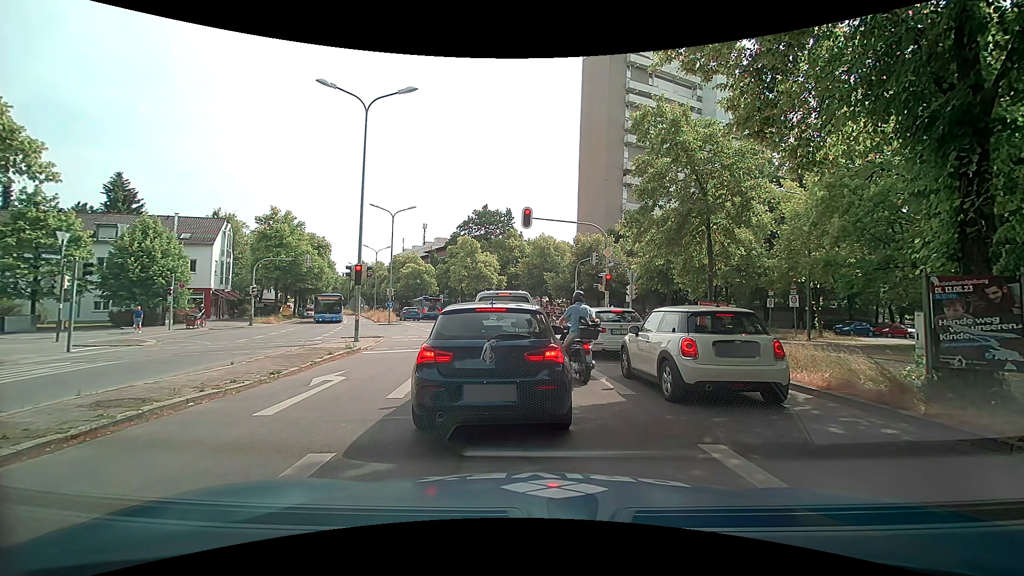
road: secondary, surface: asphalt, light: Day
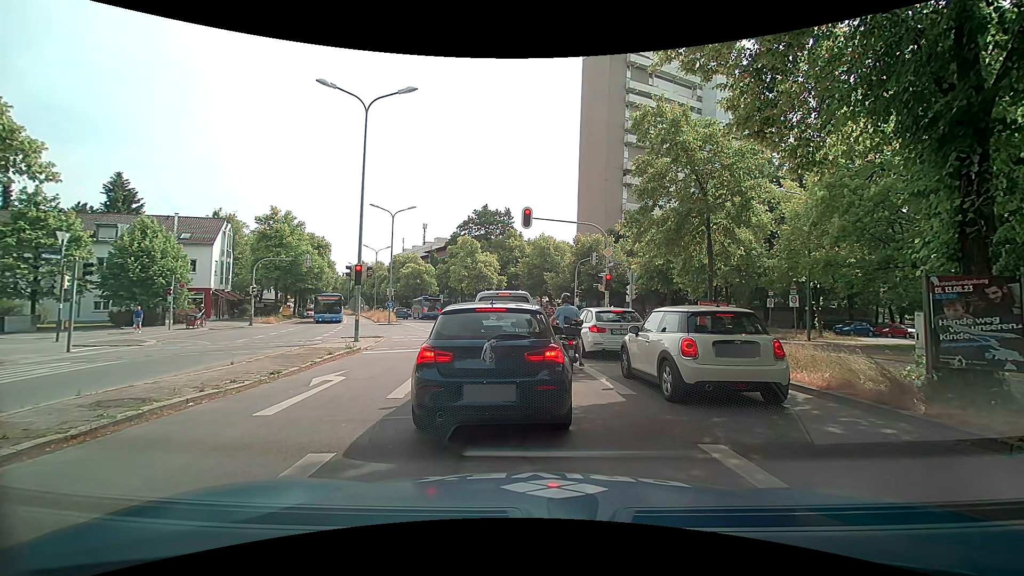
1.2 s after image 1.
(0.0, 0.0) m; 0°
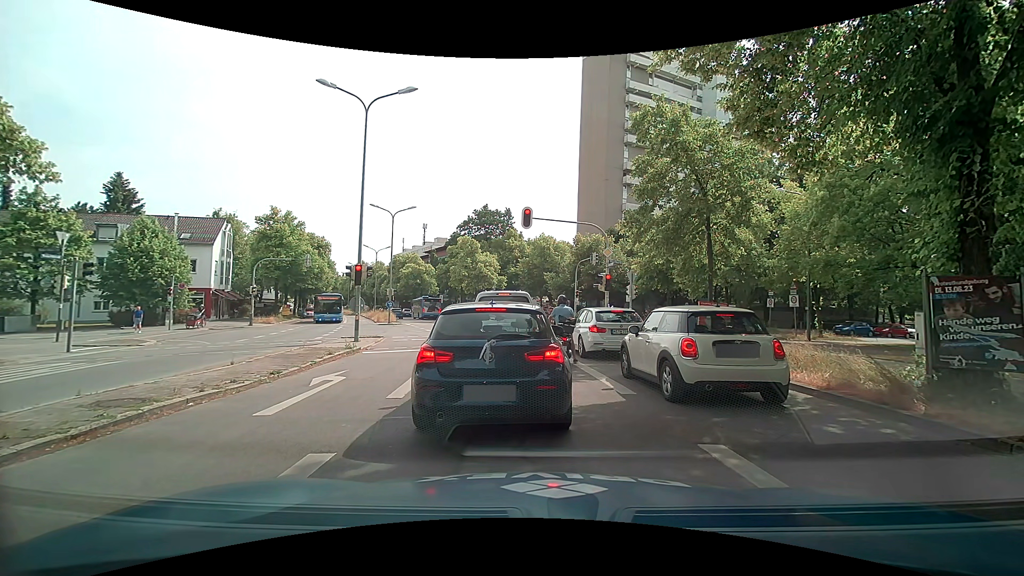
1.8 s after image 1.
(0.0, 0.0) m; 0°
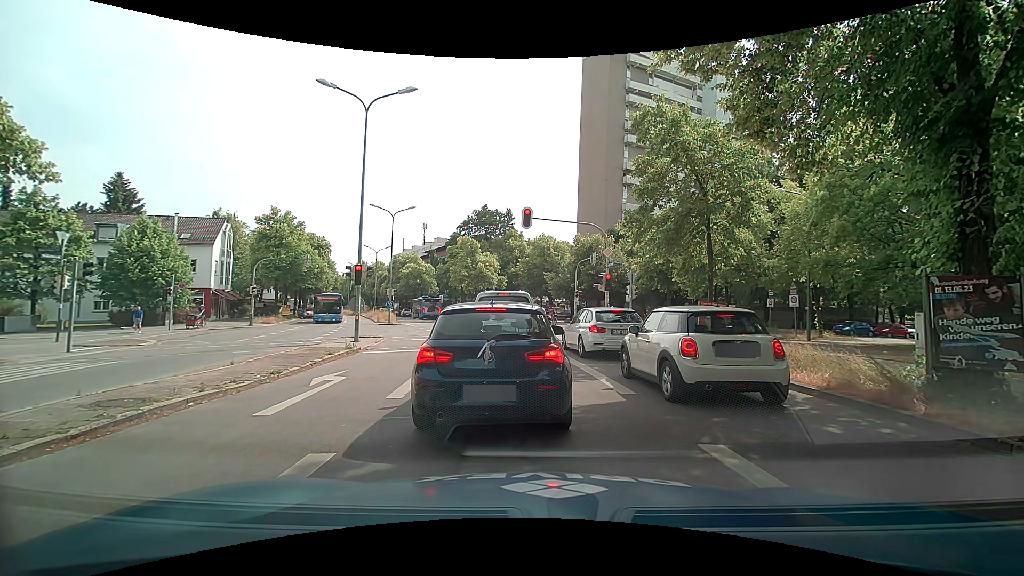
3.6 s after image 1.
(0.0, 0.0) m; 0°
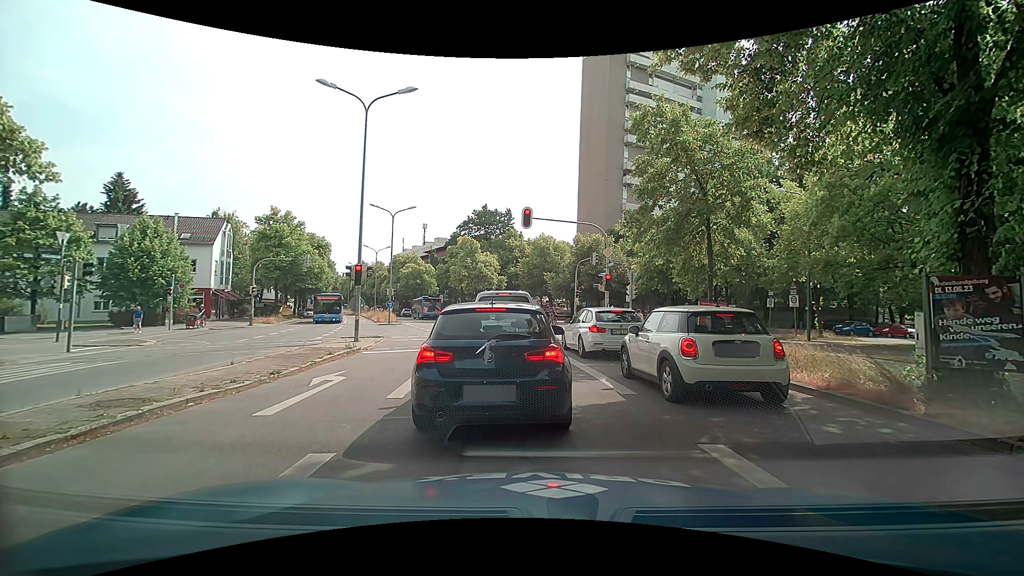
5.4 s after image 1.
(0.0, 0.0) m; 0°
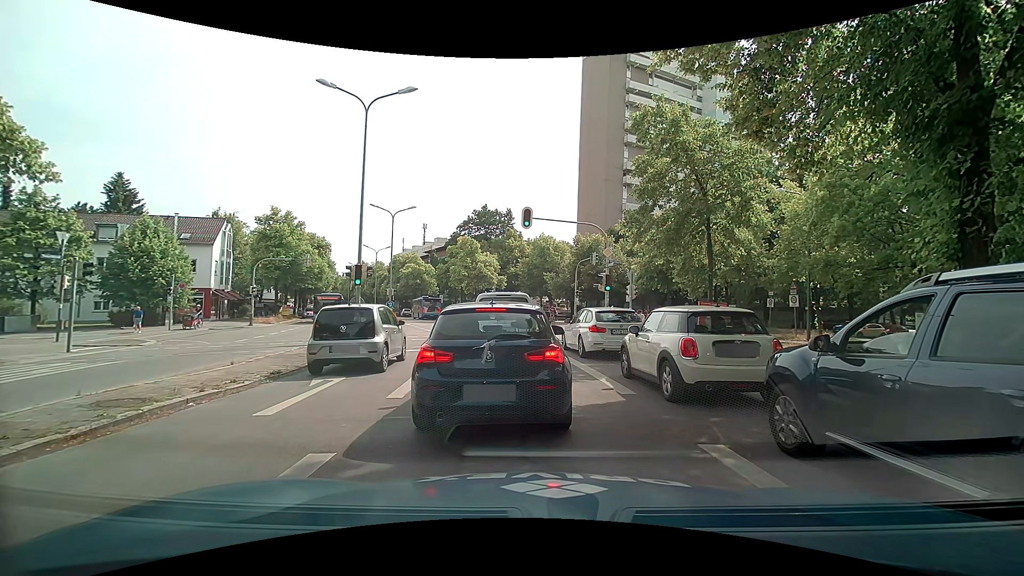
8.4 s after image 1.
(0.0, 0.0) m; 0°
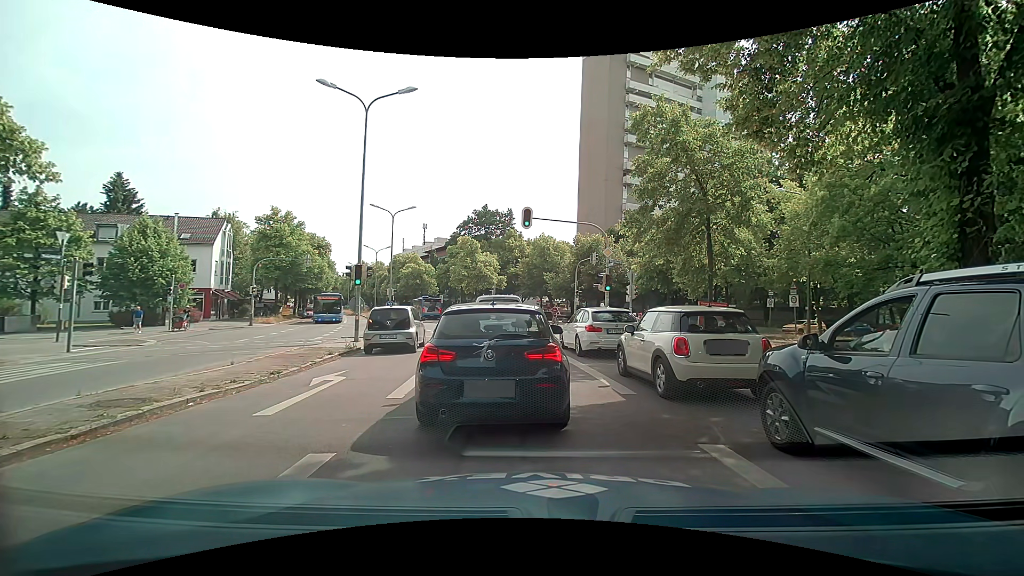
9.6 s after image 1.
(0.0, 0.0) m; 0°
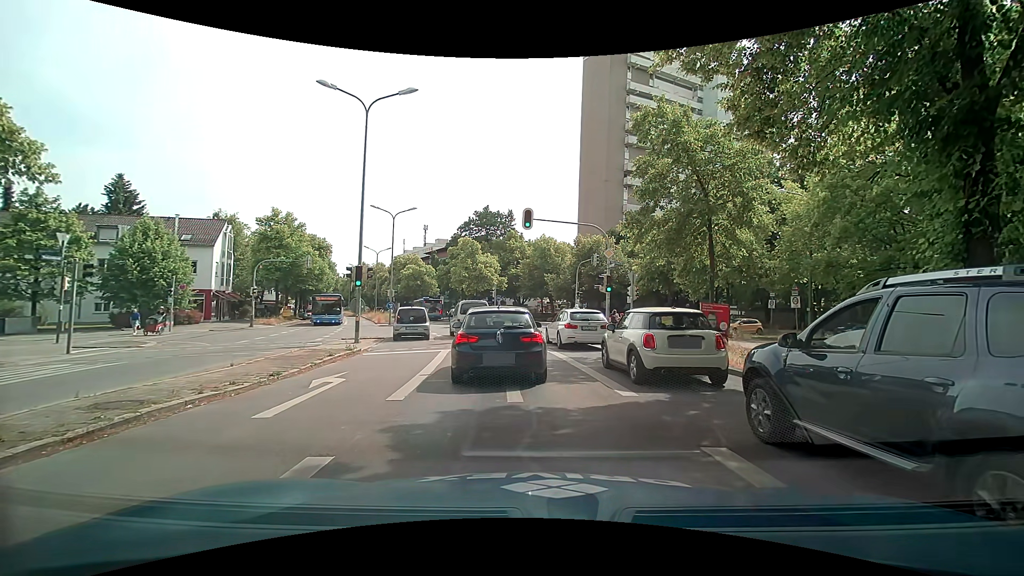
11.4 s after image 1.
(0.0, 0.0) m; 0°
